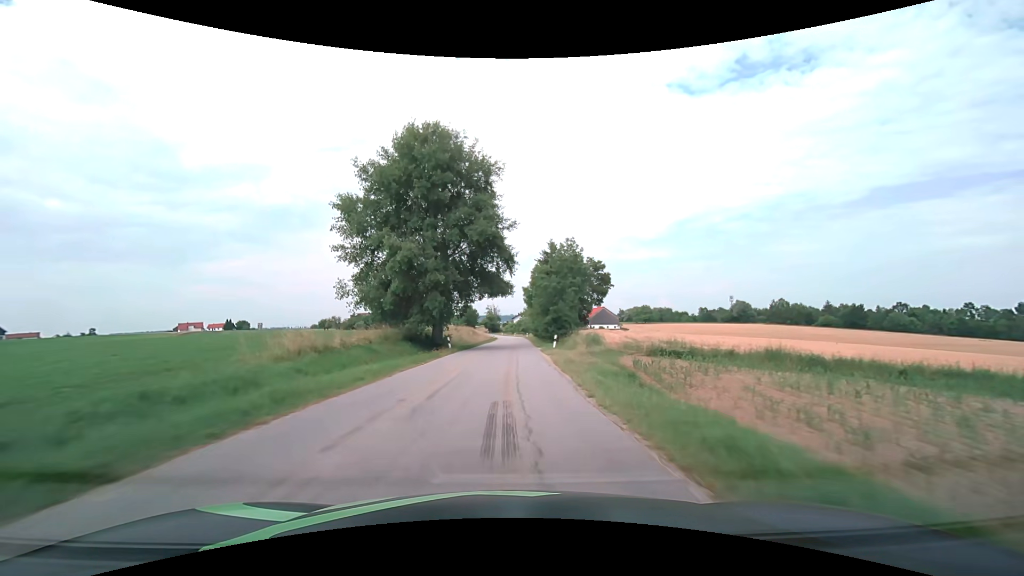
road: tertiary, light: Day
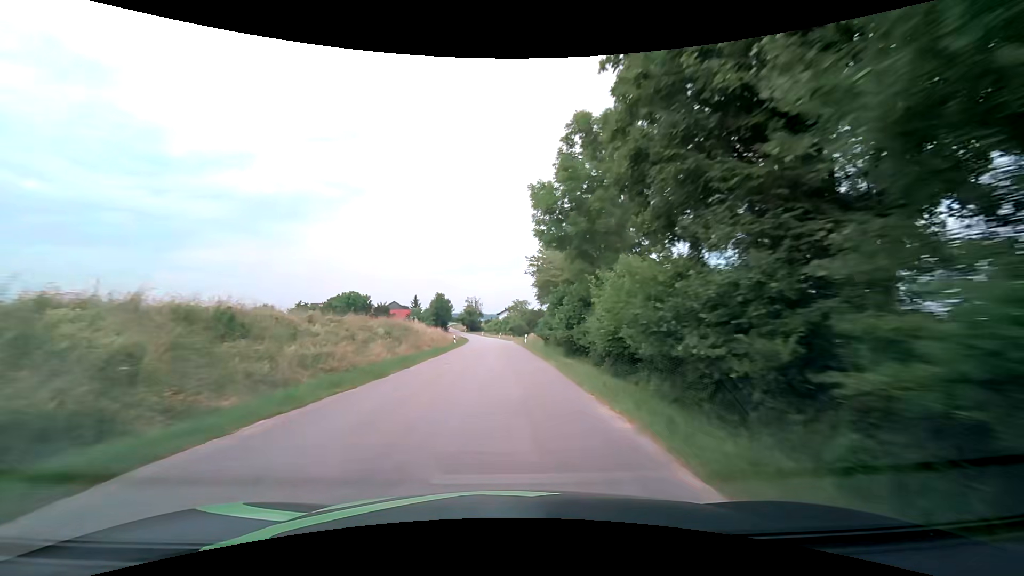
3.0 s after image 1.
(+0.8, +55.3) m; +1°
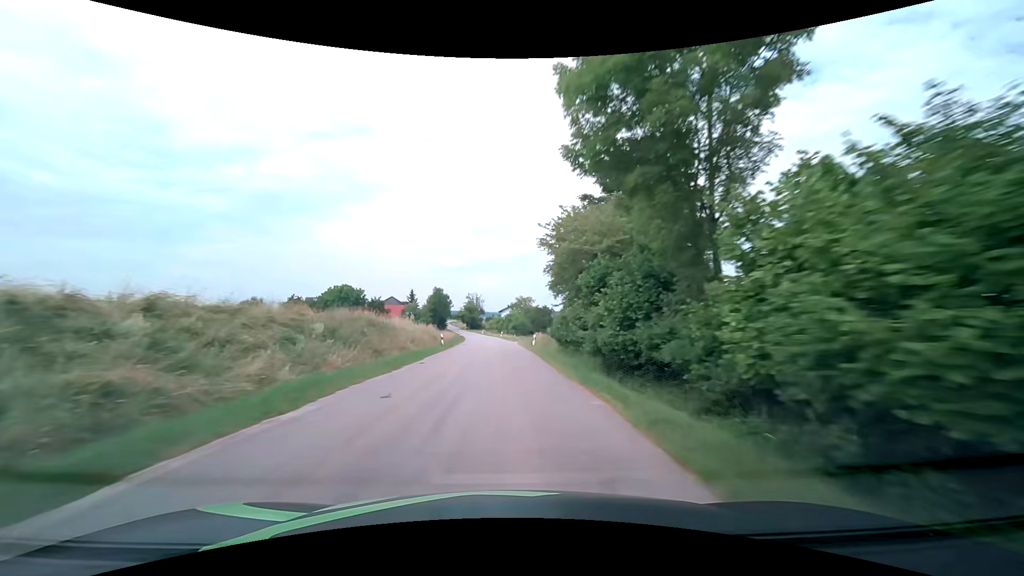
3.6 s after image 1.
(0.0, +11.2) m; 0°
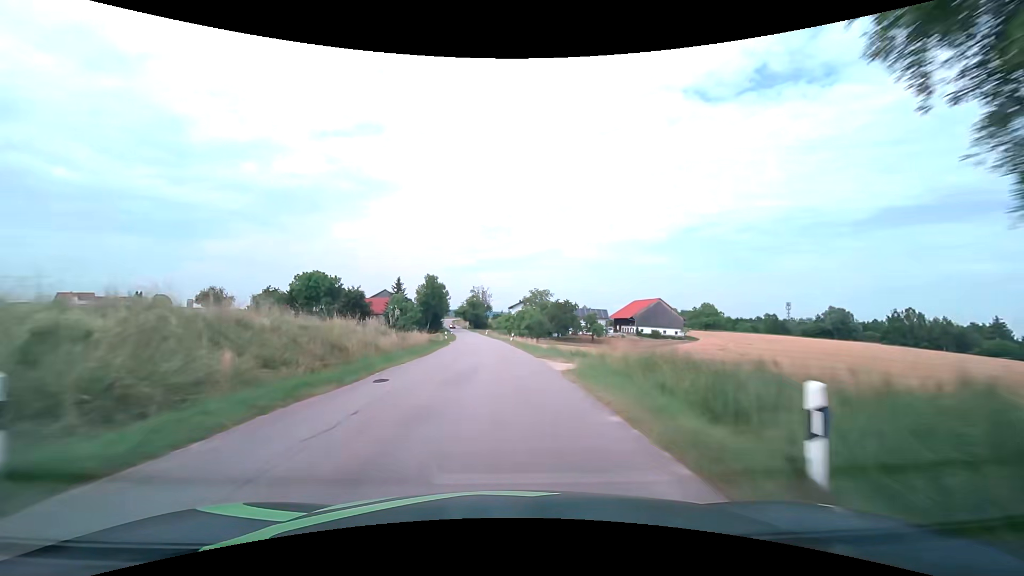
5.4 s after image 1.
(-0.4, +33.6) m; -1°
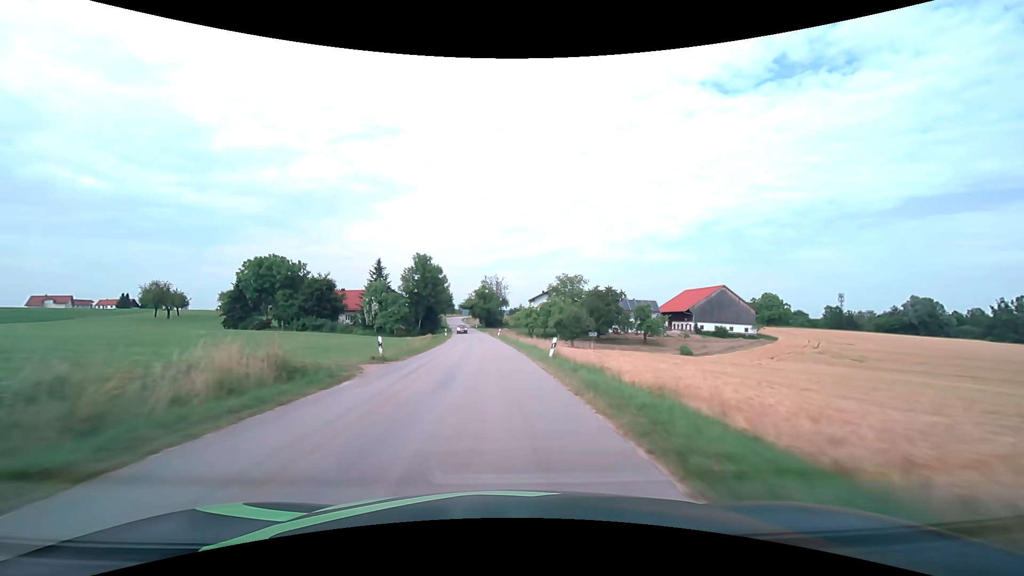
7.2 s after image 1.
(-0.6, +33.8) m; -2°
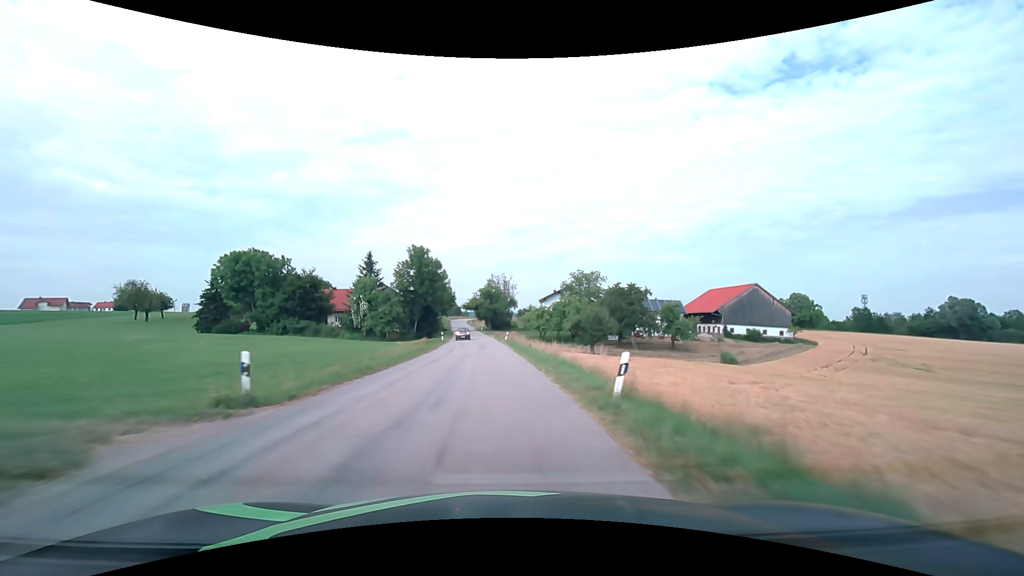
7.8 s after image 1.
(-0.1, +11.3) m; -1°
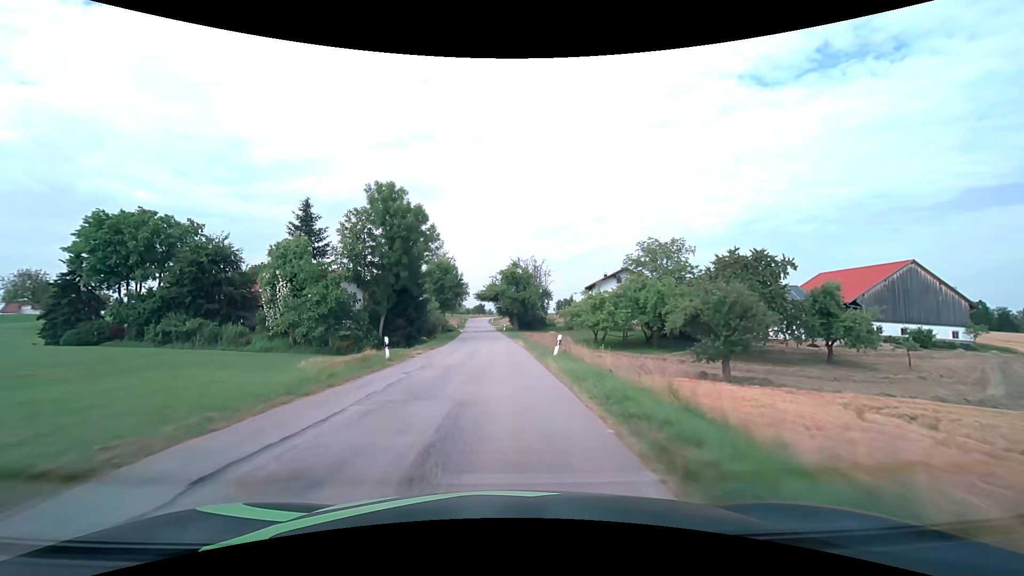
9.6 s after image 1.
(-0.8, +33.8) m; -3°
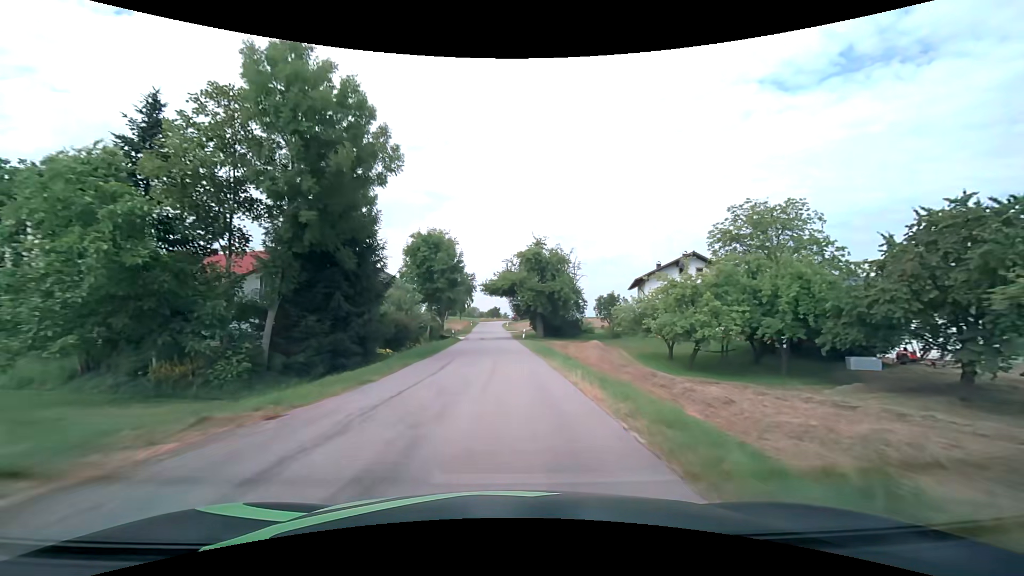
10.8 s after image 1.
(-0.5, +22.2) m; -2°
(0, +10) (0, +20) (0, +30) (0, +40) (-1, +50) (-1, +60) (-1, +70) (-1, +80) (-2, +90) (-2, +100) m
